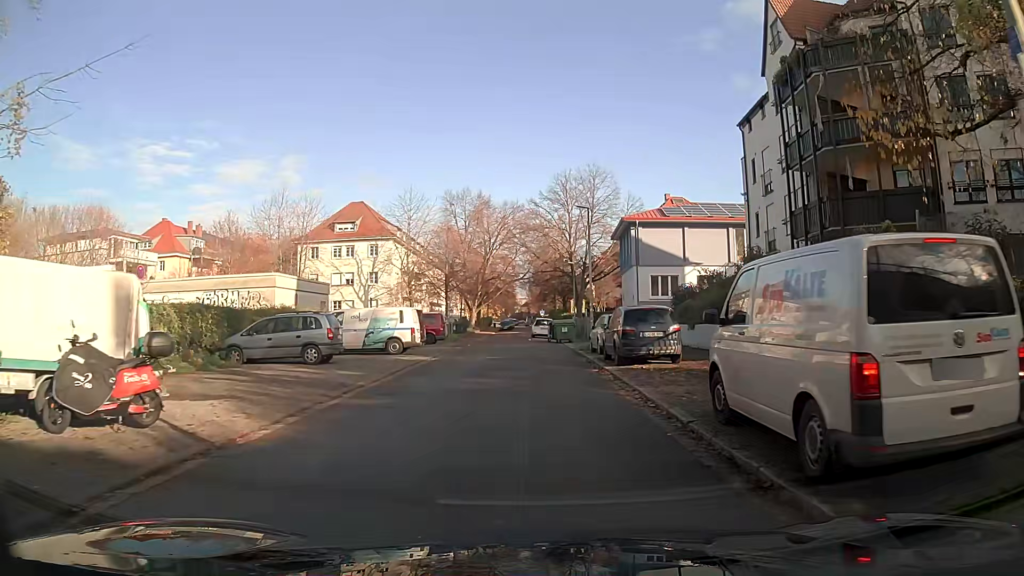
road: residential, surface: asphalt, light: Day
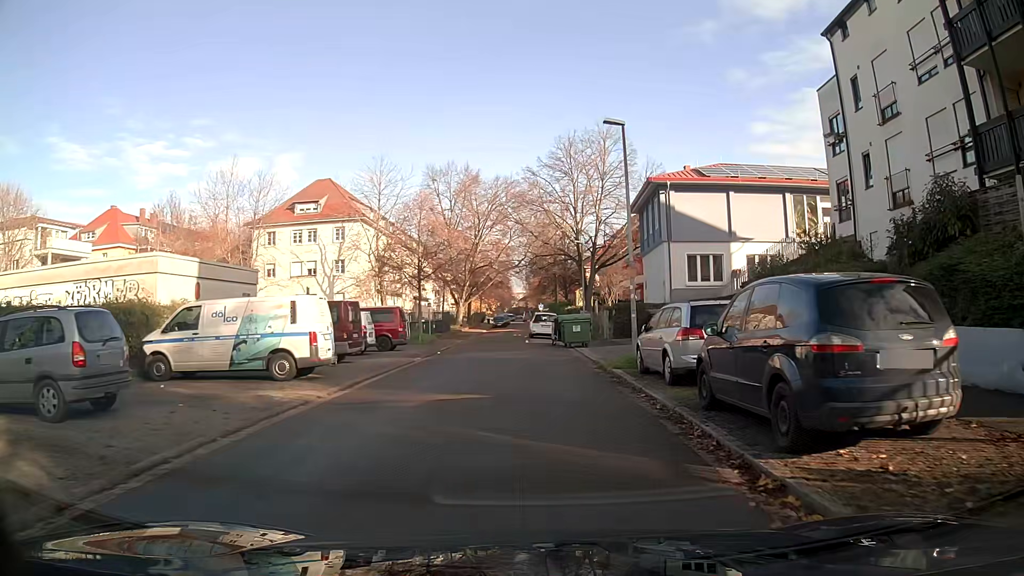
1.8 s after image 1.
(-0.1, +12.7) m; 0°
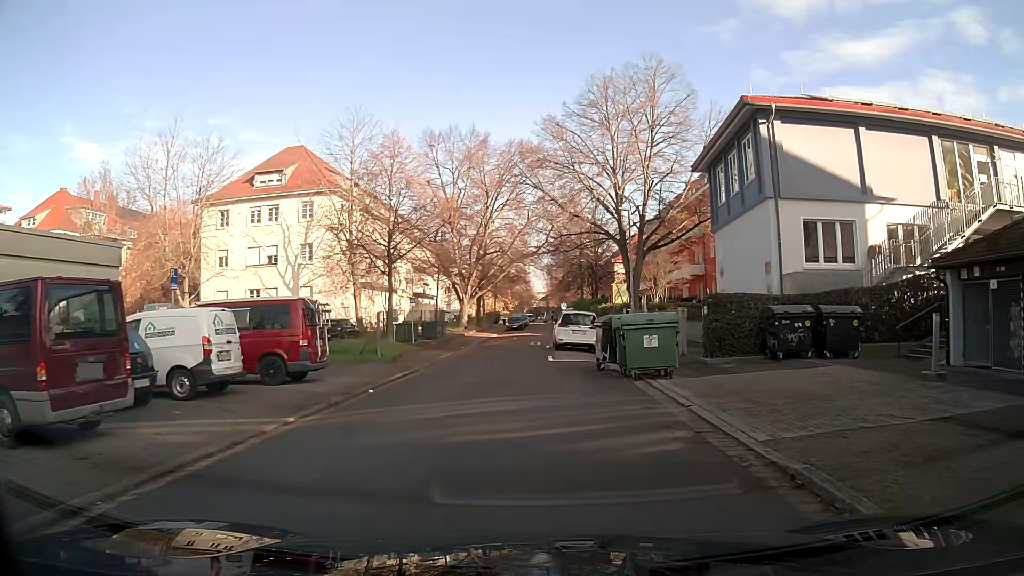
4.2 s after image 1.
(-0.2, +14.6) m; -2°
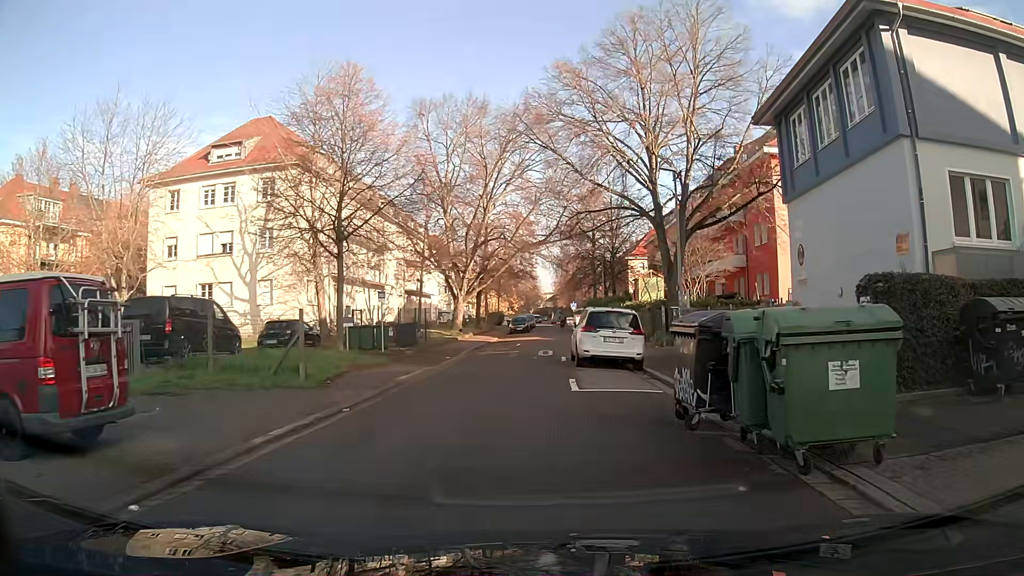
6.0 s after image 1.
(-0.1, +9.0) m; -1°
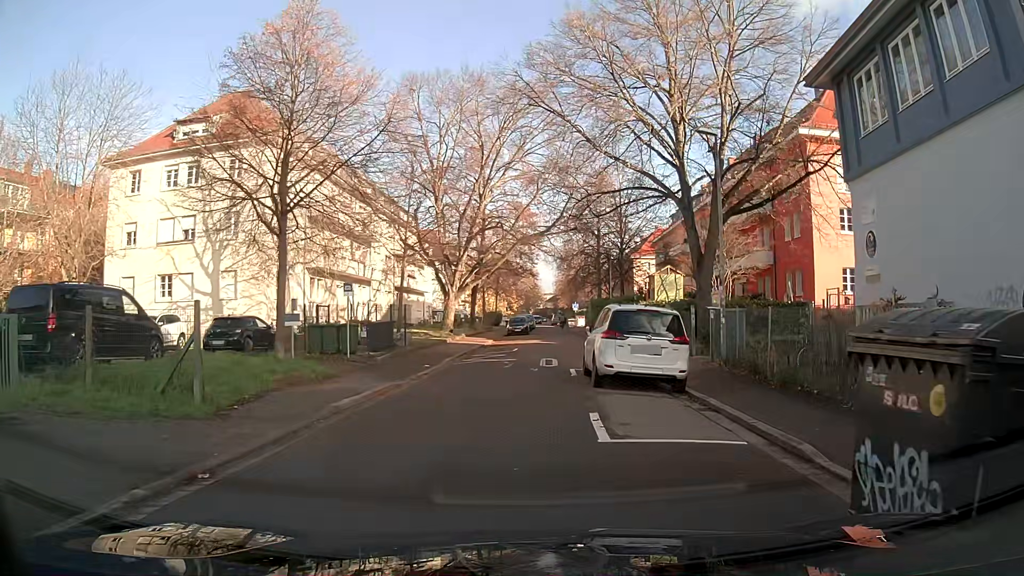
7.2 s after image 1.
(0.0, +5.2) m; 0°
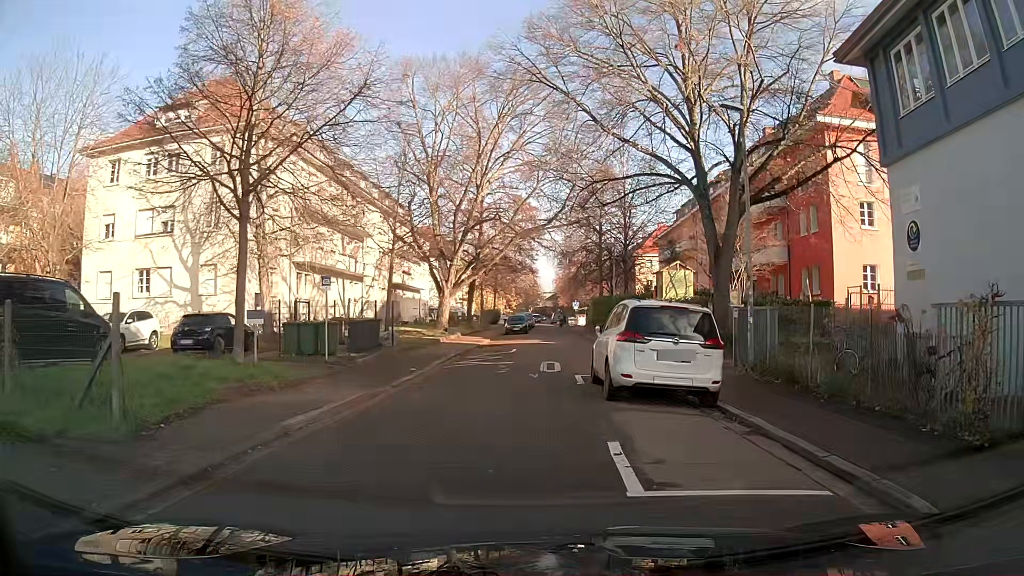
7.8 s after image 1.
(0.0, +2.4) m; 0°
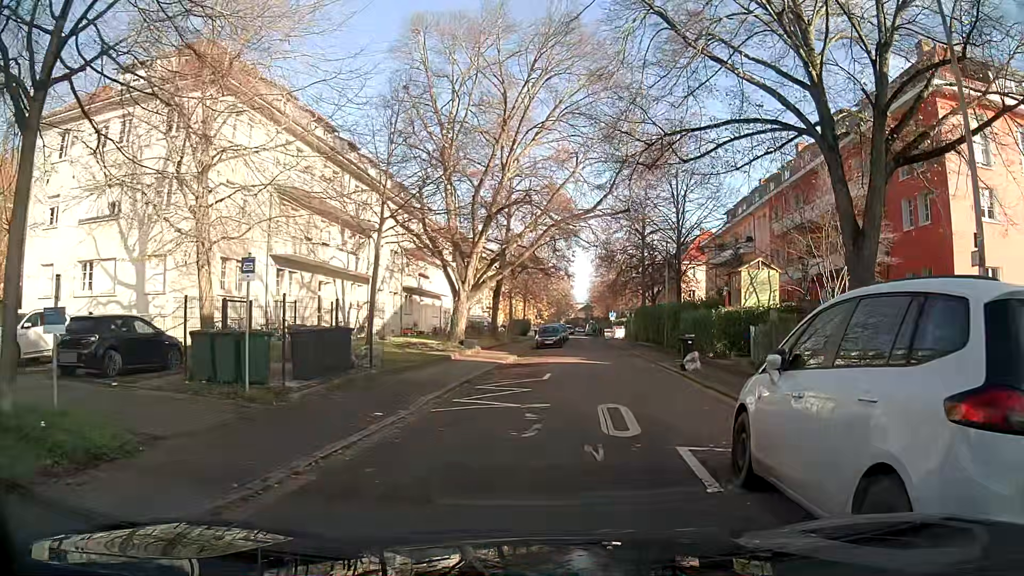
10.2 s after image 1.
(-0.2, +7.8) m; -2°
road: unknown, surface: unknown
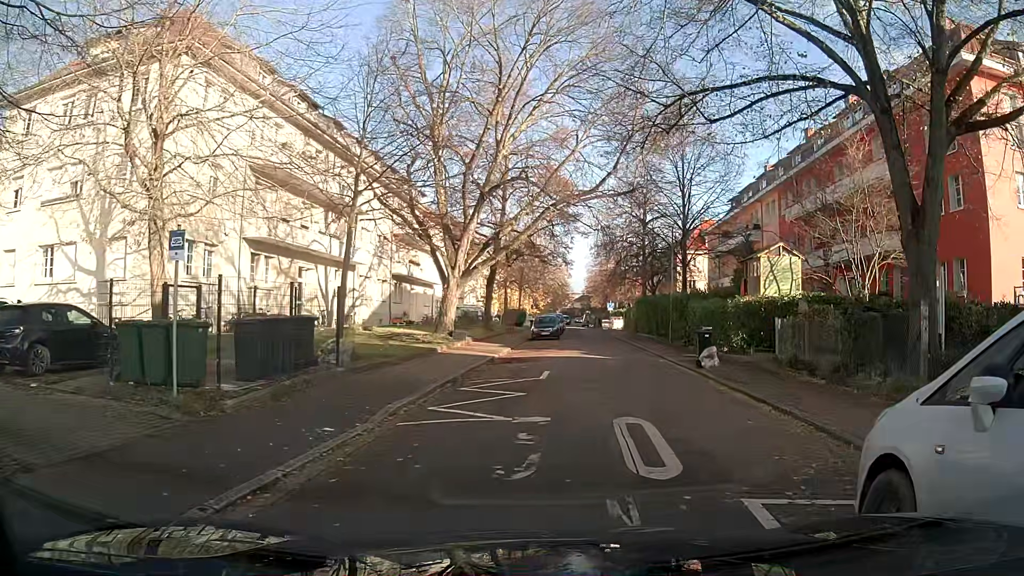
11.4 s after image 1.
(0.0, +2.5) m; +2°
